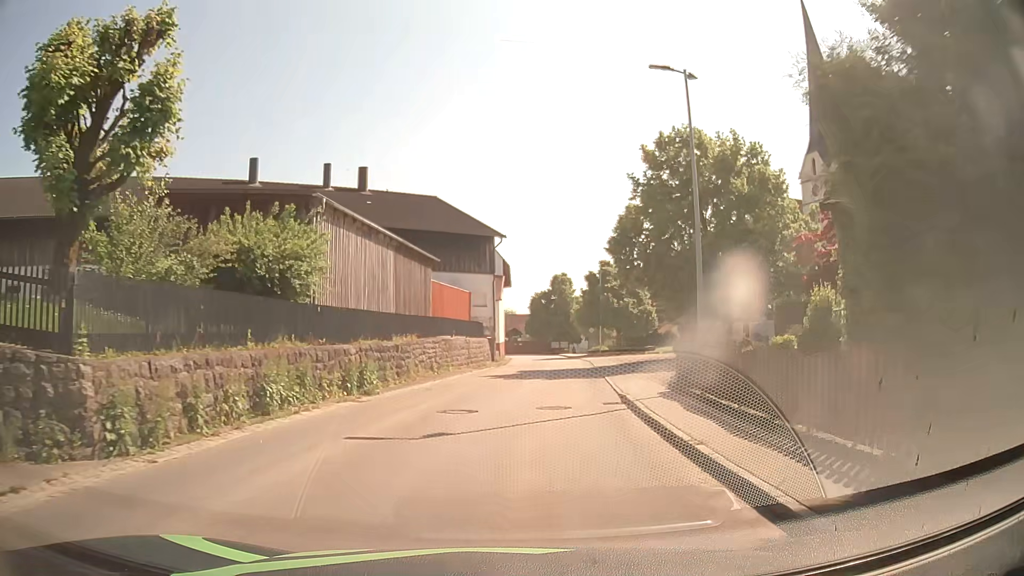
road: tertiary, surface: asphalt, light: Day
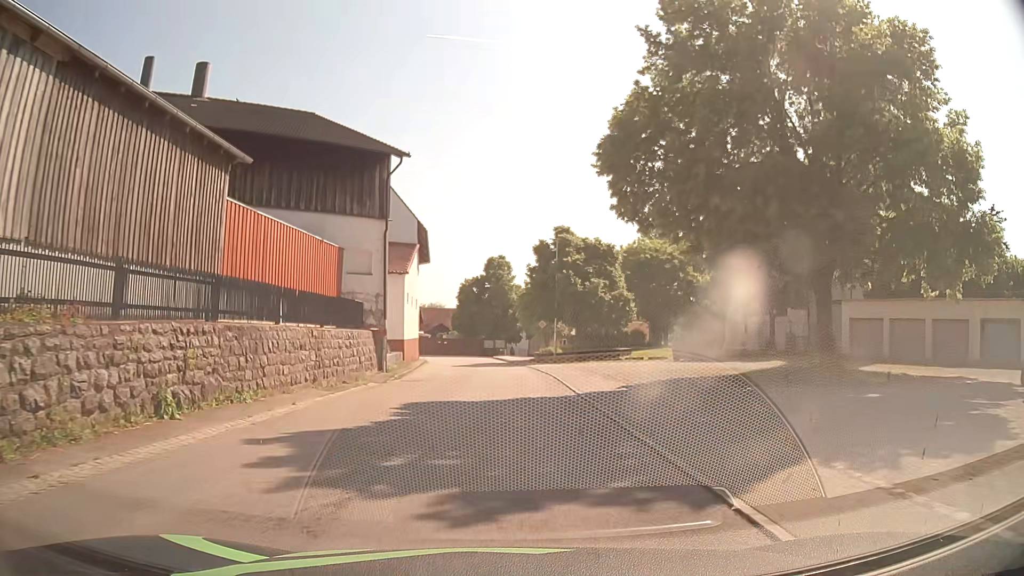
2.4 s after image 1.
(+1.5, +20.4) m; +6°
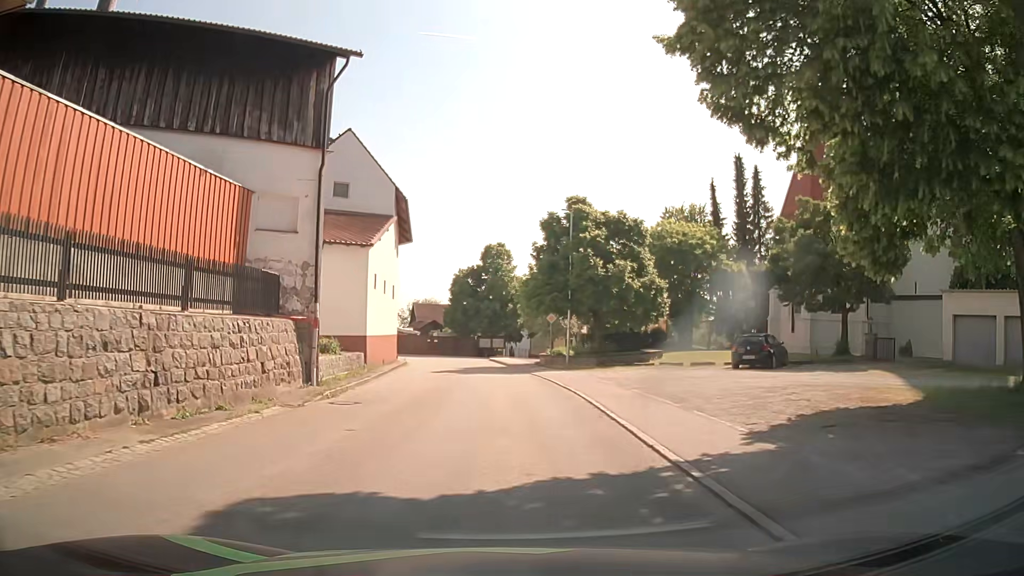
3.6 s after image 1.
(+0.1, +10.0) m; 0°
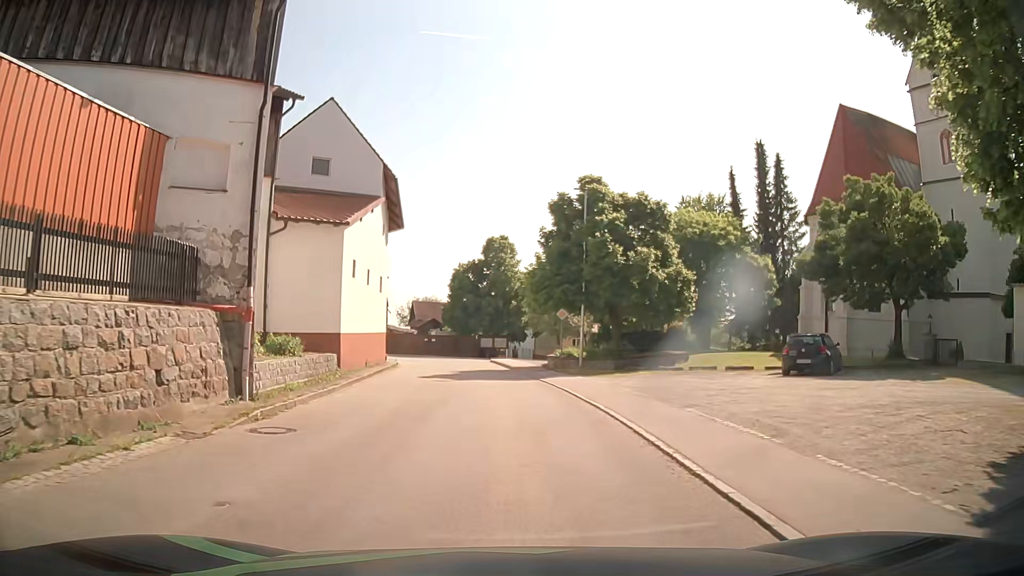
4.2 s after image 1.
(0.0, +4.9) m; 0°
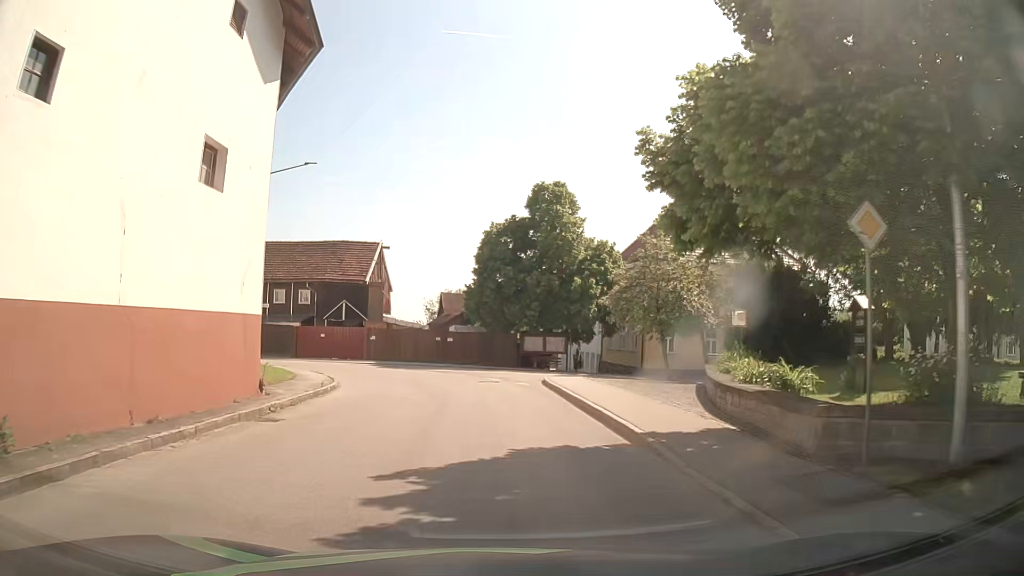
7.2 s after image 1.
(-0.6, +24.3) m; -3°
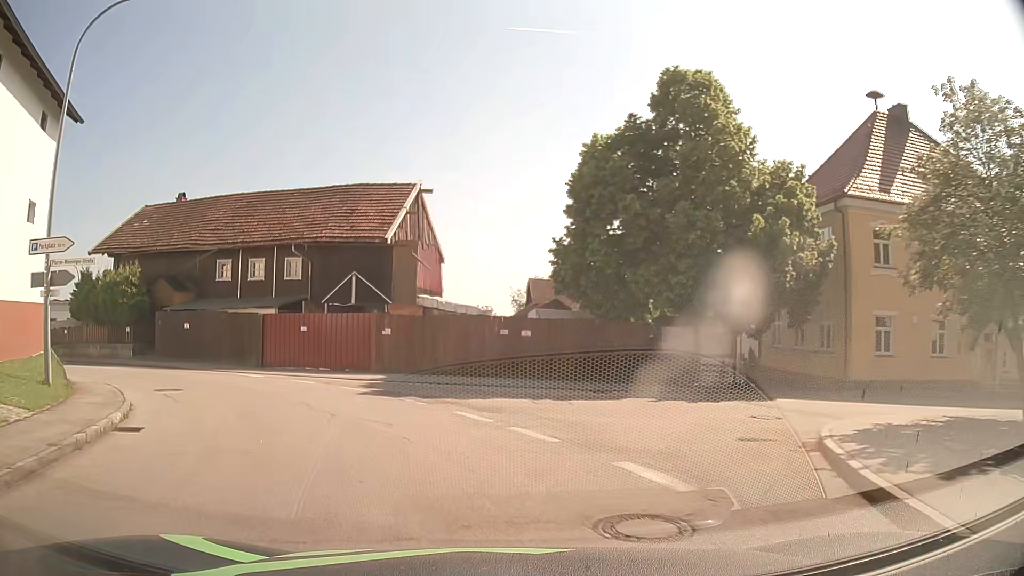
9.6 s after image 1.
(-0.7, +19.4) m; -8°
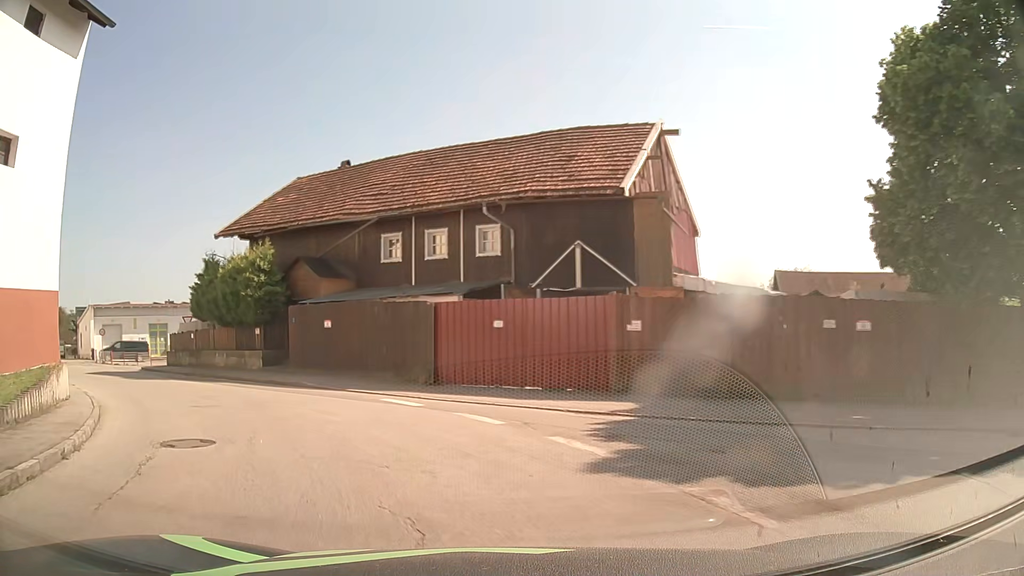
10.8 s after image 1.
(-1.4, +9.5) m; -19°
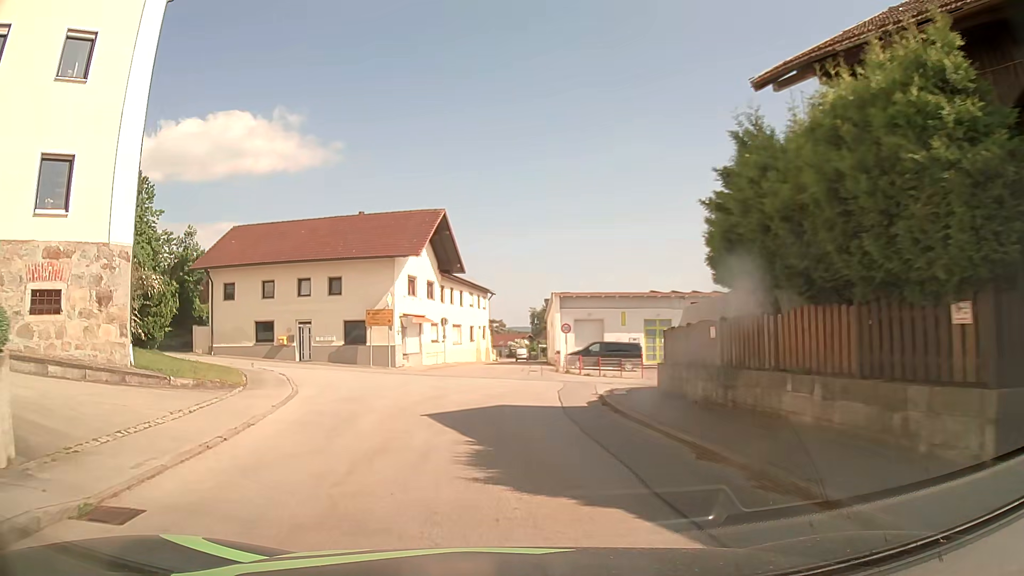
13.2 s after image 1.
(-7.3, +16.7) m; -44°
